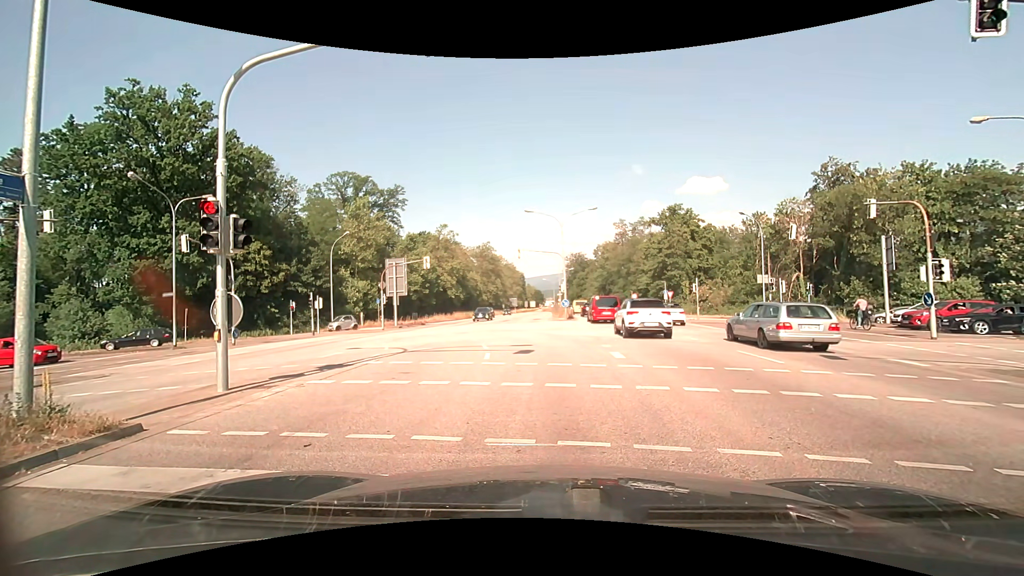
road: primary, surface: asphalt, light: Day
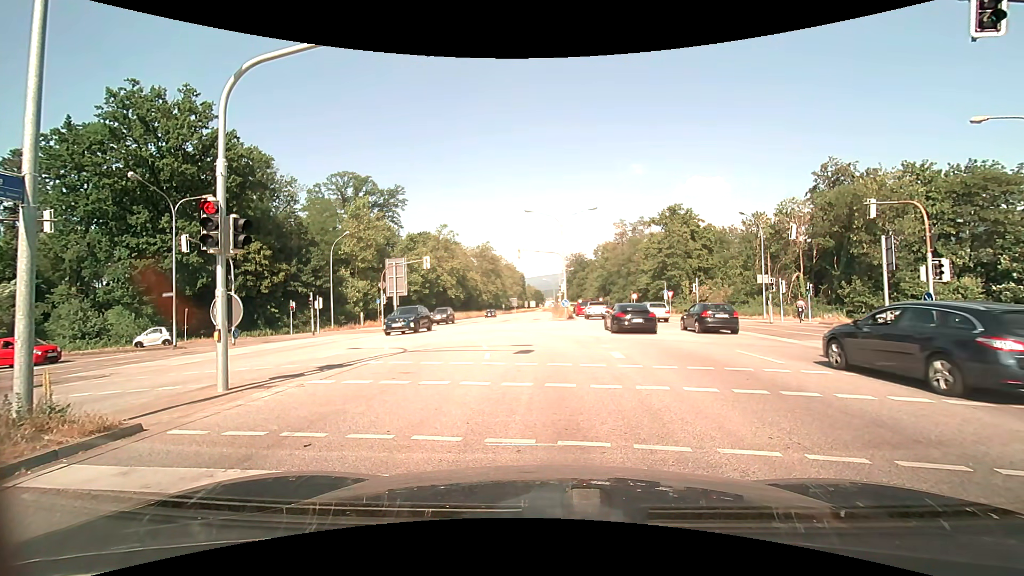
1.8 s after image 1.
(0.0, 0.0) m; 0°
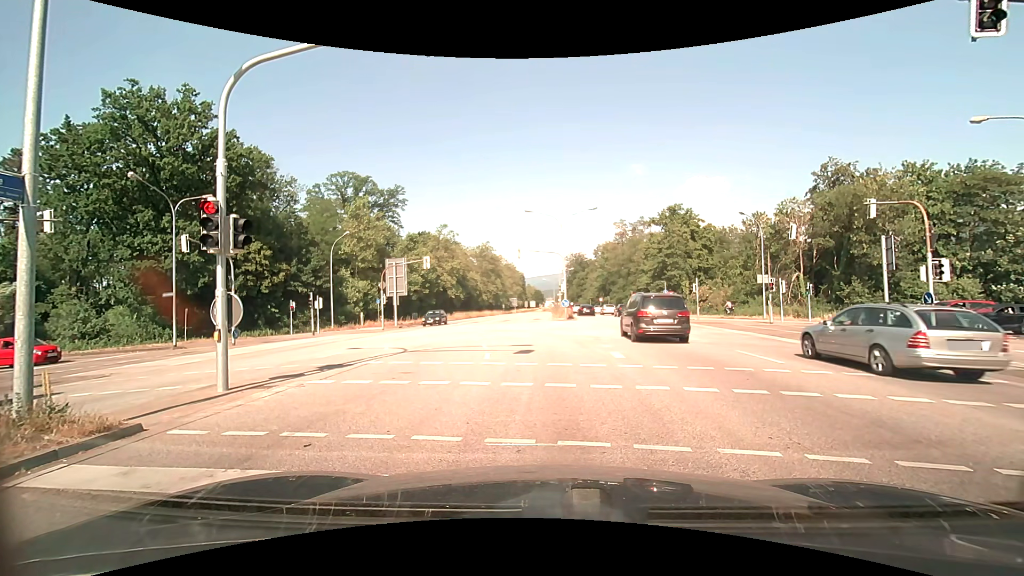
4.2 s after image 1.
(0.0, 0.0) m; 0°
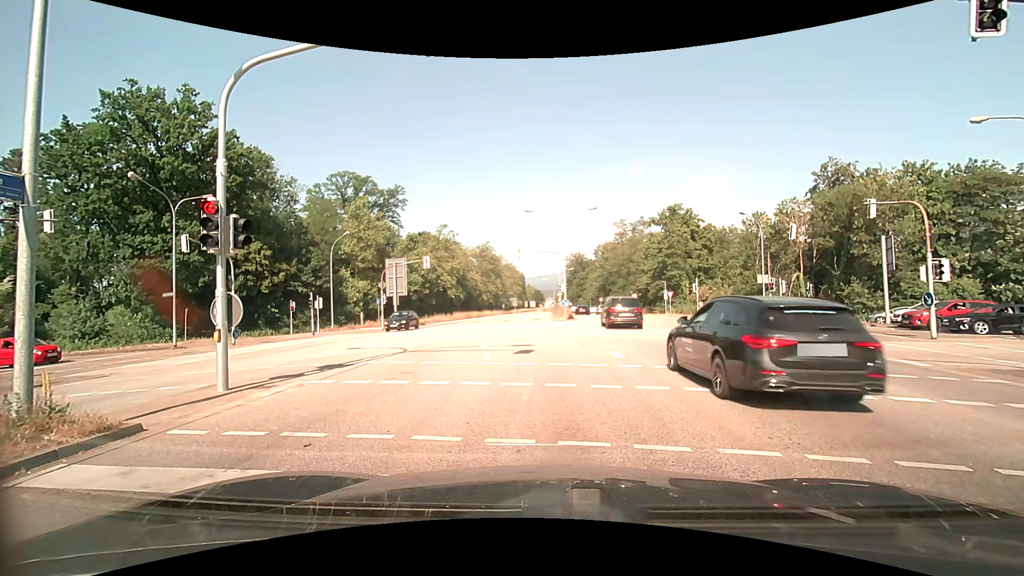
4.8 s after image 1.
(0.0, 0.0) m; 0°
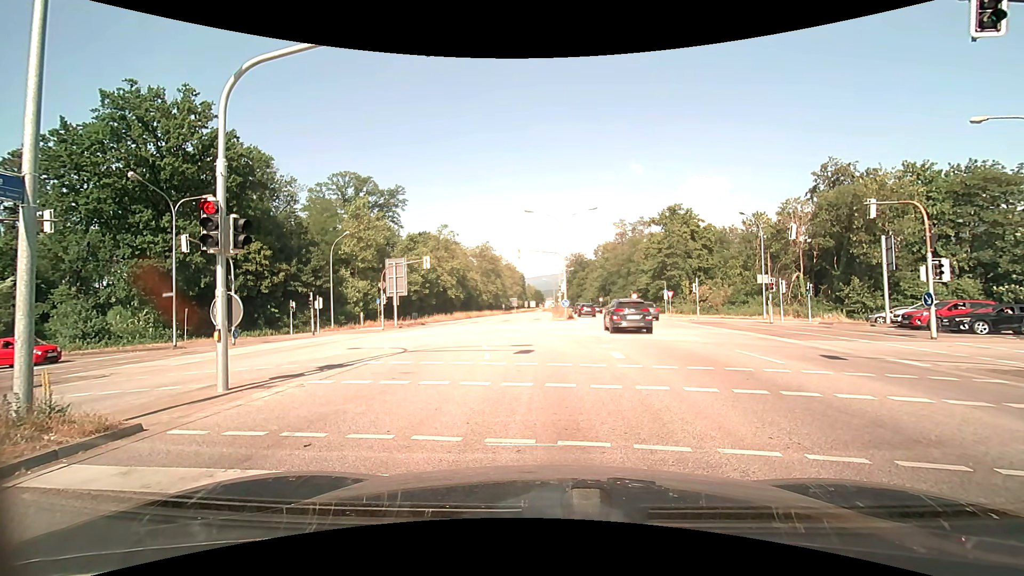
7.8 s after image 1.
(0.0, 0.0) m; 0°
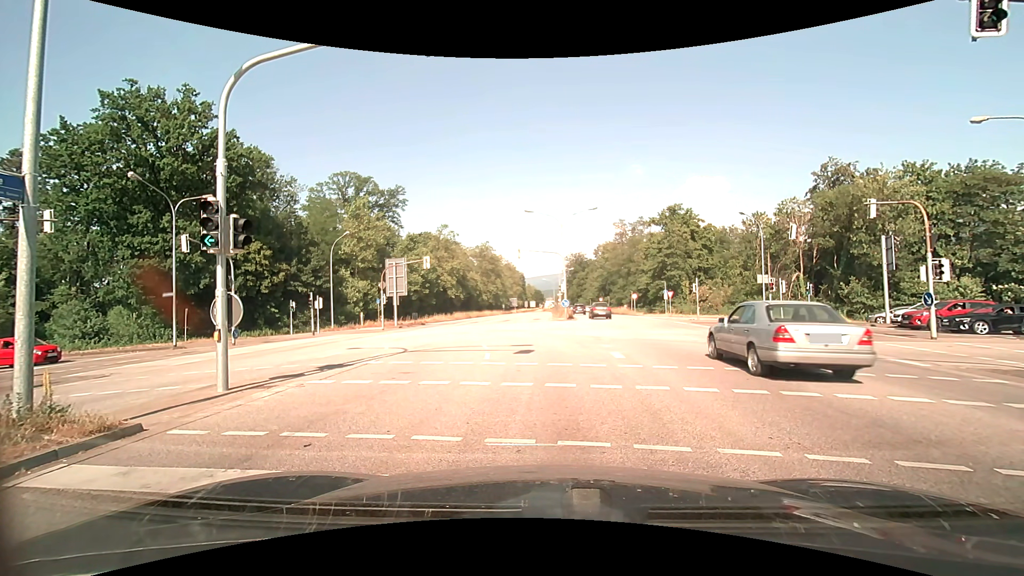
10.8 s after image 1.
(0.0, 0.0) m; 0°
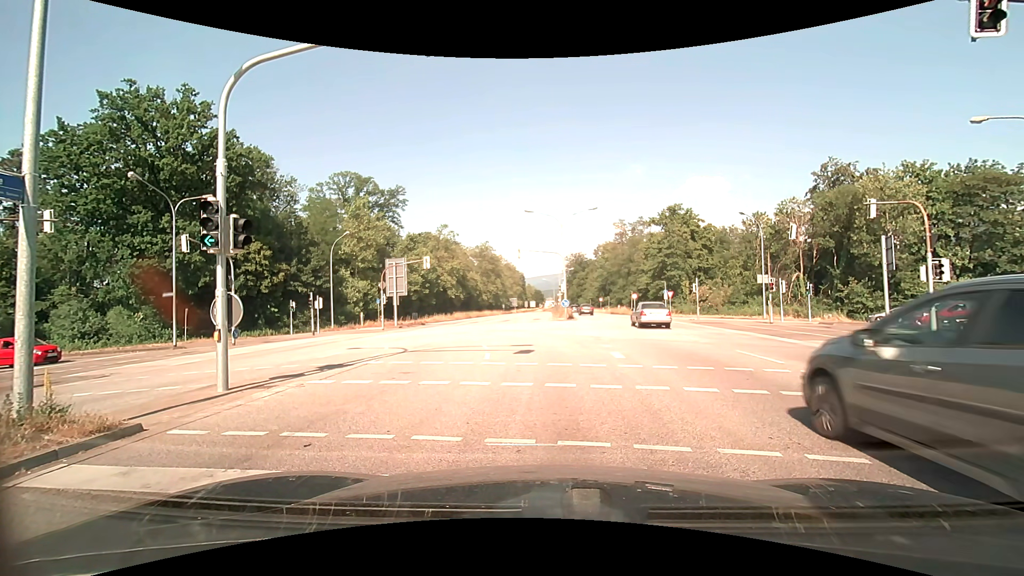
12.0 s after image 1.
(0.0, 0.0) m; 0°
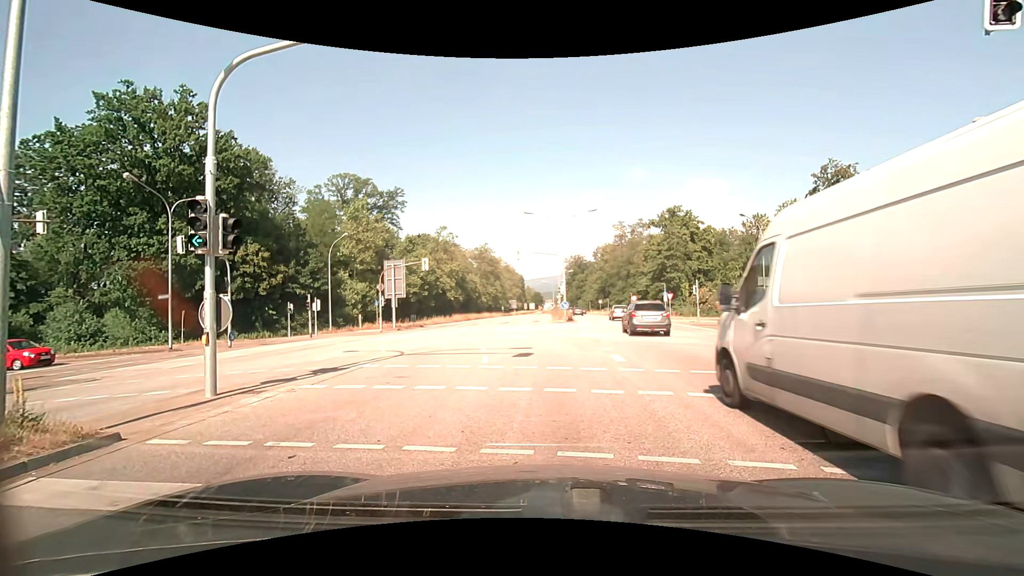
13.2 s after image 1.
(0.0, +0.2) m; 0°
